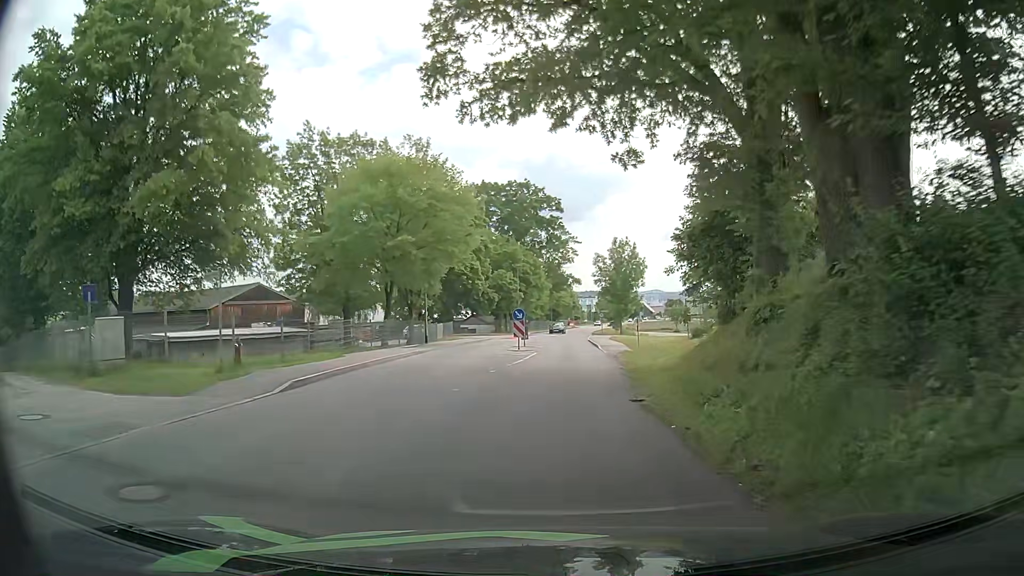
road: tertiary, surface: asphalt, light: Day
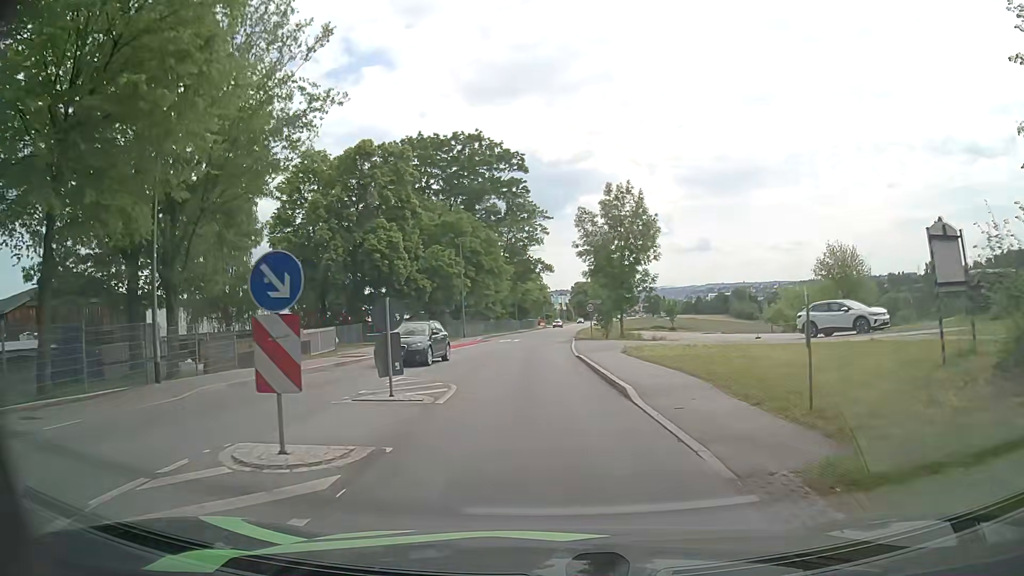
(+0.5, +26.2) m; +3°
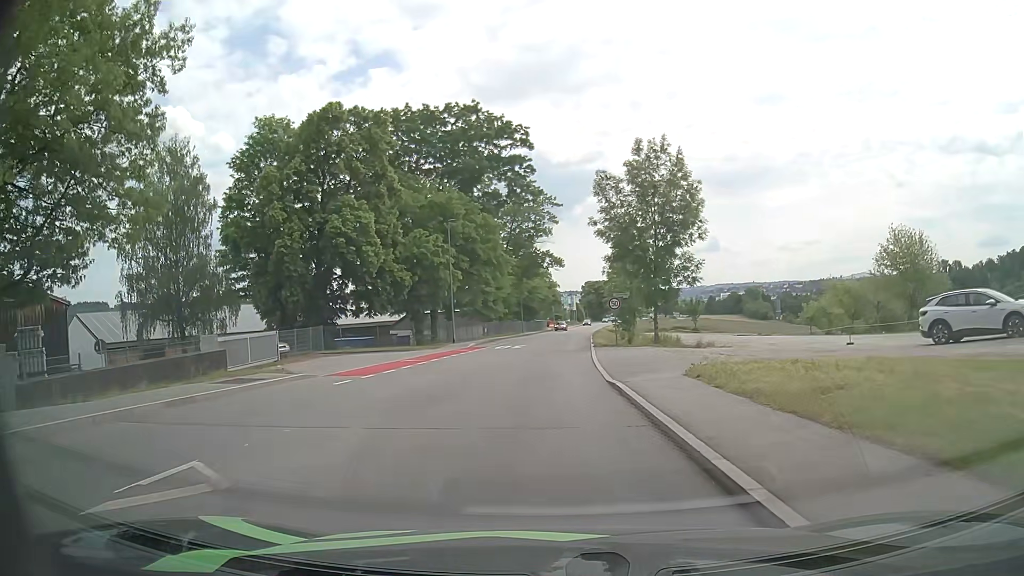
(-0.2, +10.7) m; -2°
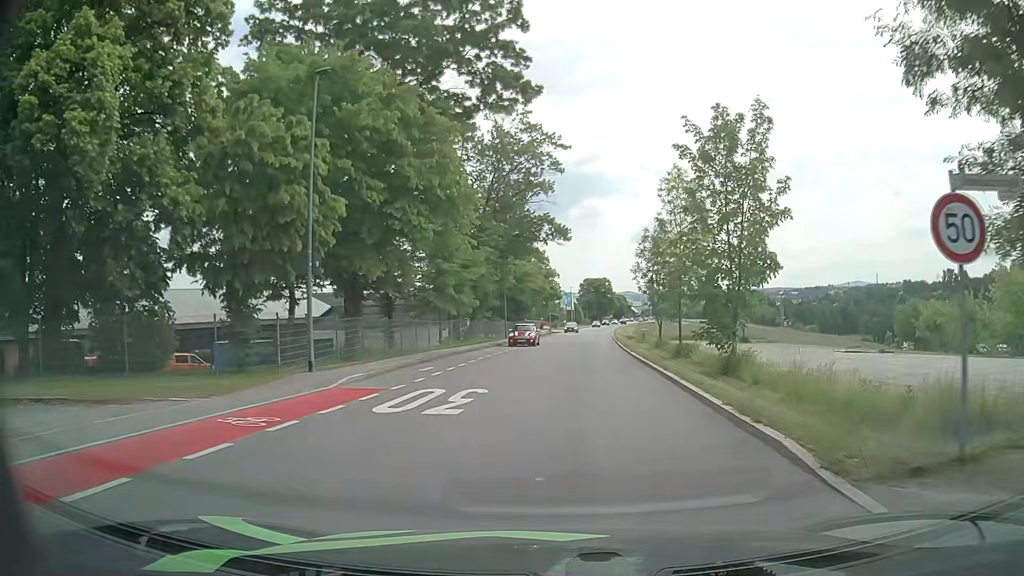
(-0.4, +27.0) m; 0°
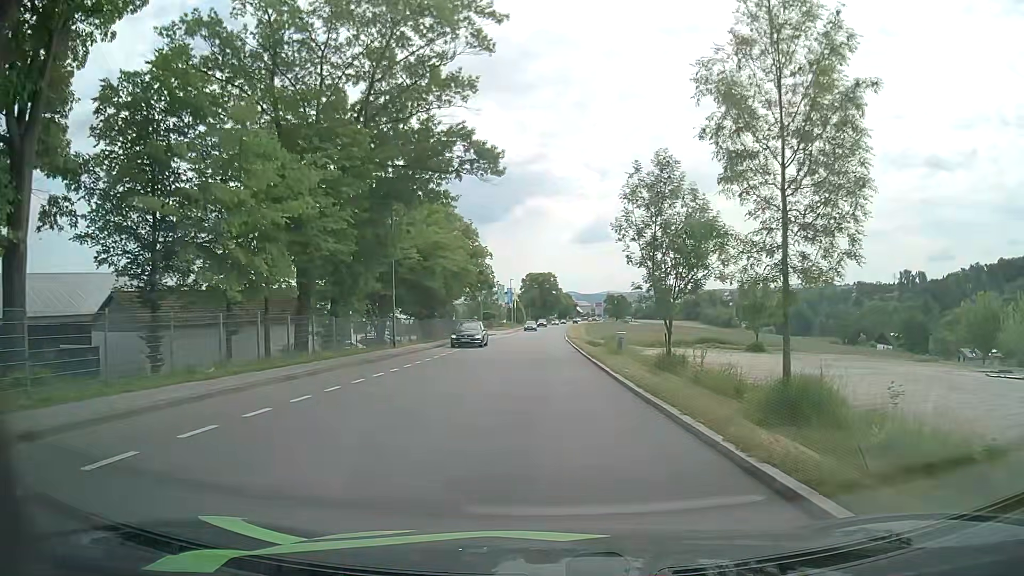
(+1.2, +23.1) m; +5°
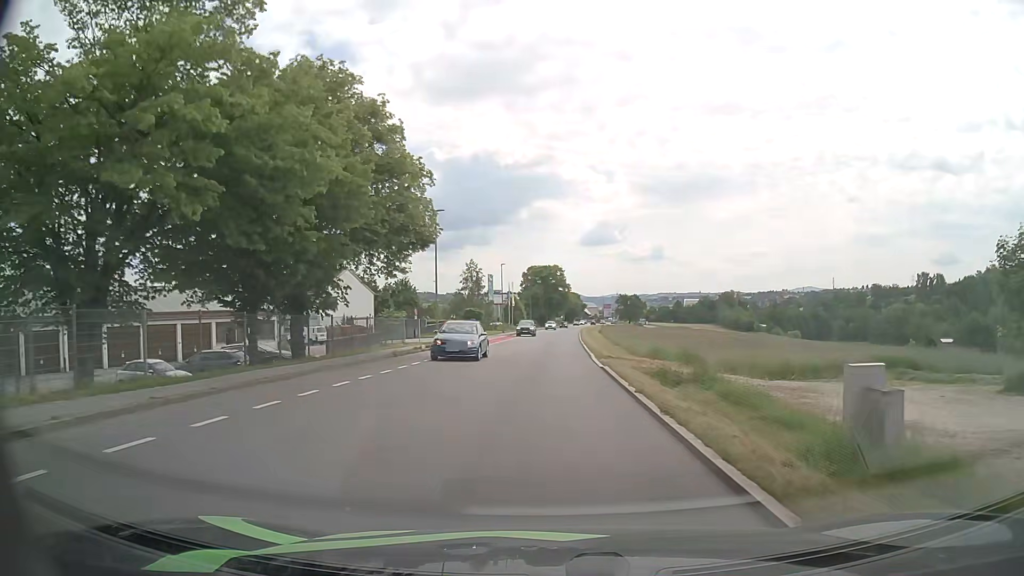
(0.0, +31.5) m; 0°
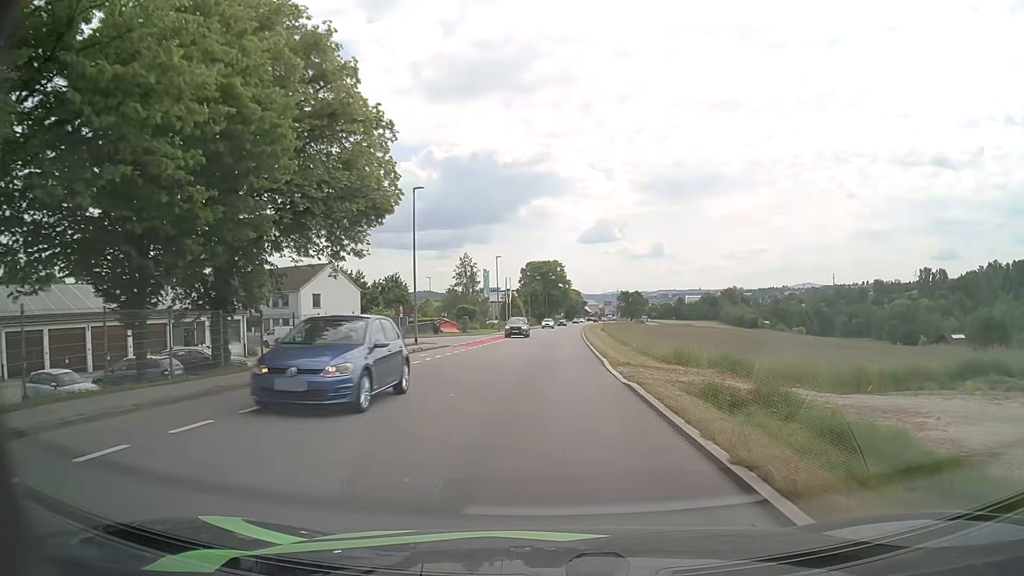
(0.0, +6.6) m; 0°
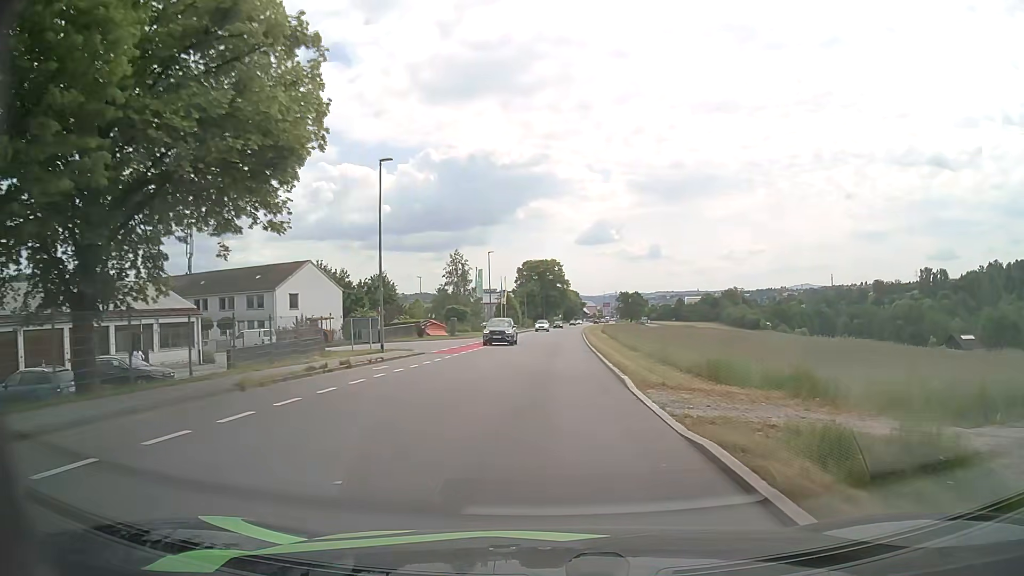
(0.0, +6.7) m; 0°
(0, +10) (0, +20) (+1, +30) (+1, +40) (+1, +50) (+1, +60) (+2, +70) (+2, +80) (+3, +90) (+4, +100) m
